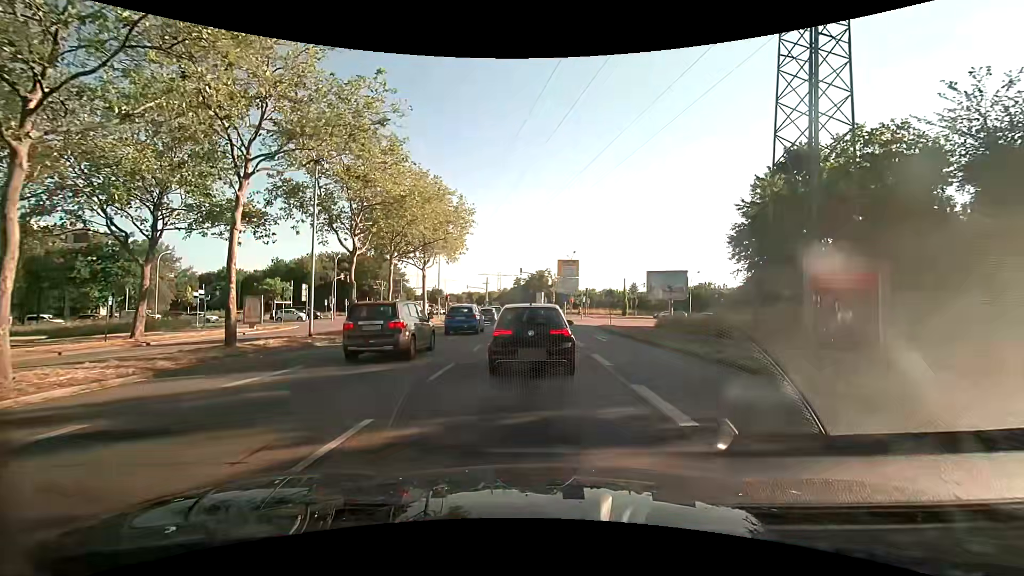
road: primary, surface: asphalt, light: Day
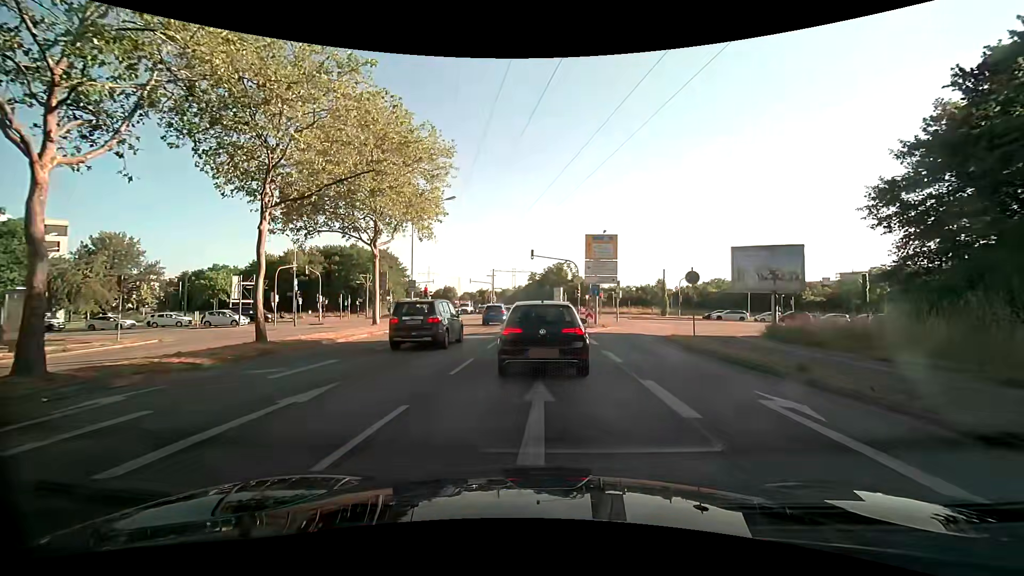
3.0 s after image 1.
(-0.1, +18.0) m; -2°
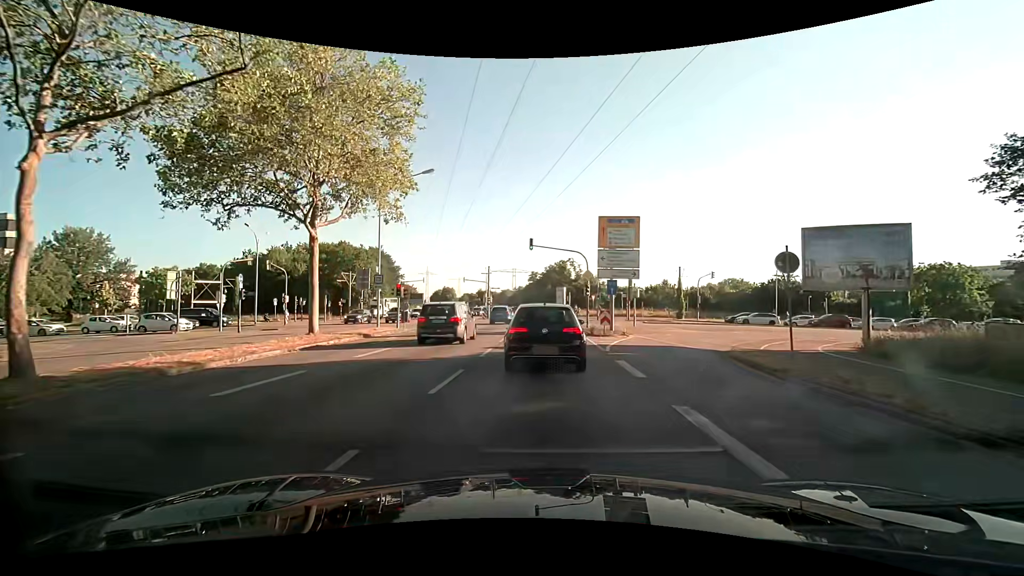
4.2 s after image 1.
(+0.1, +8.2) m; +1°
